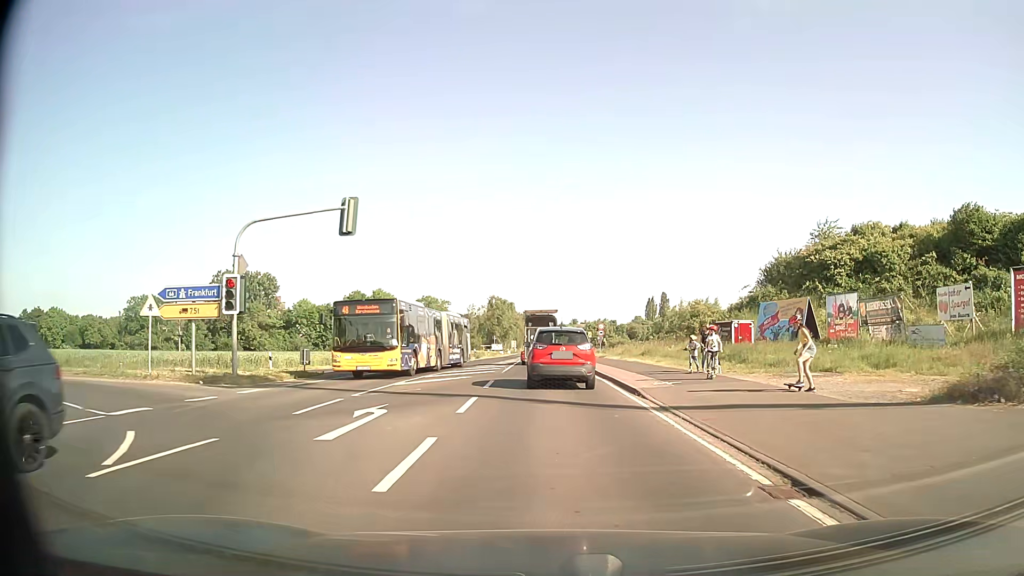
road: secondary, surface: asphalt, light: Day
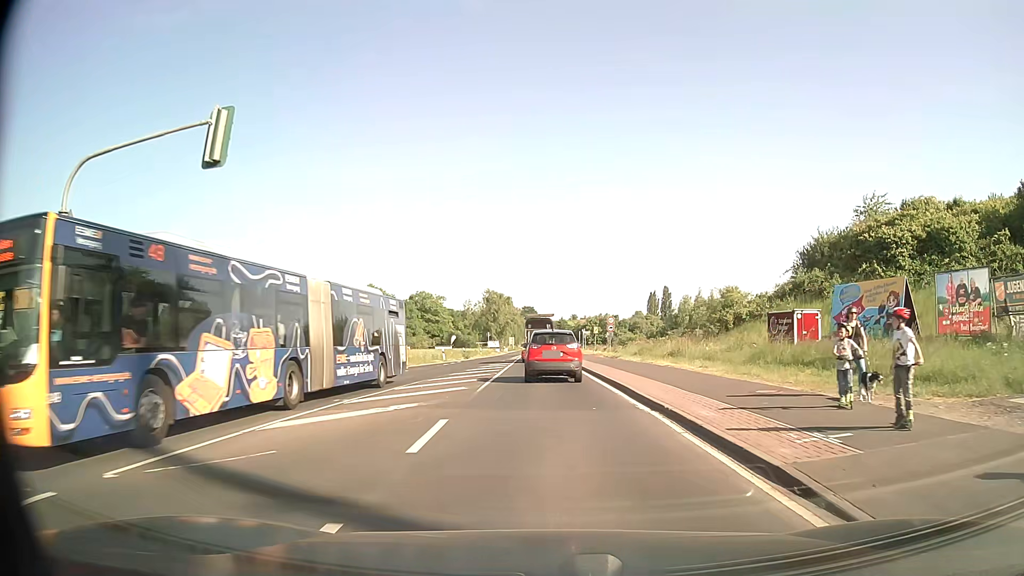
(0.0, +10.1) m; 0°
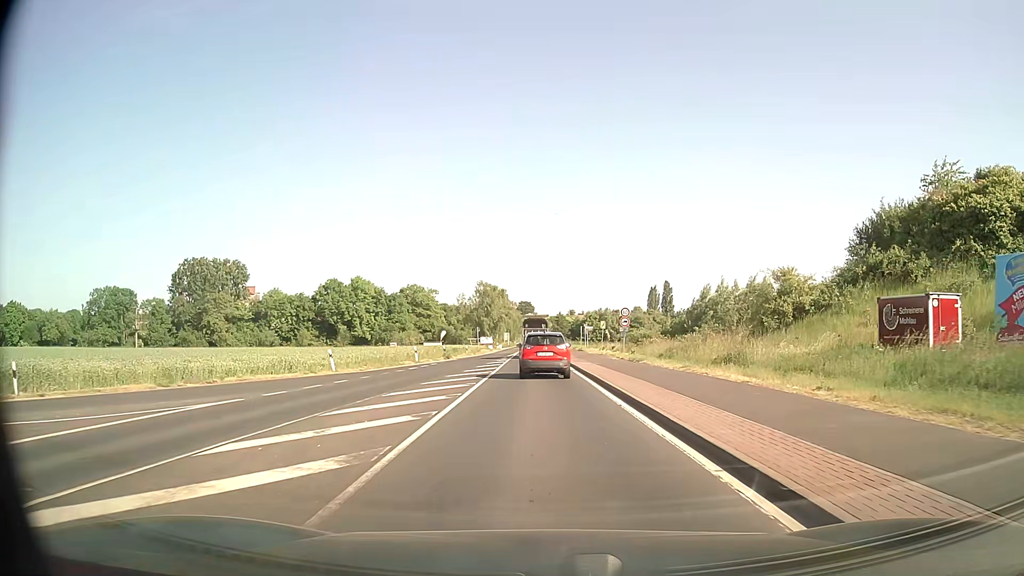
(0.0, +11.3) m; +1°
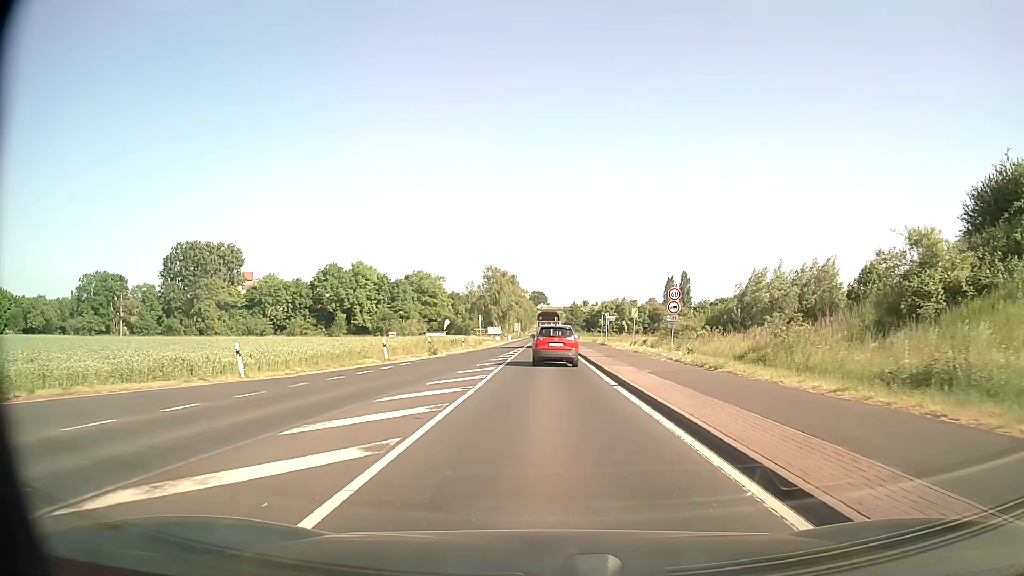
(-0.2, +12.6) m; -1°
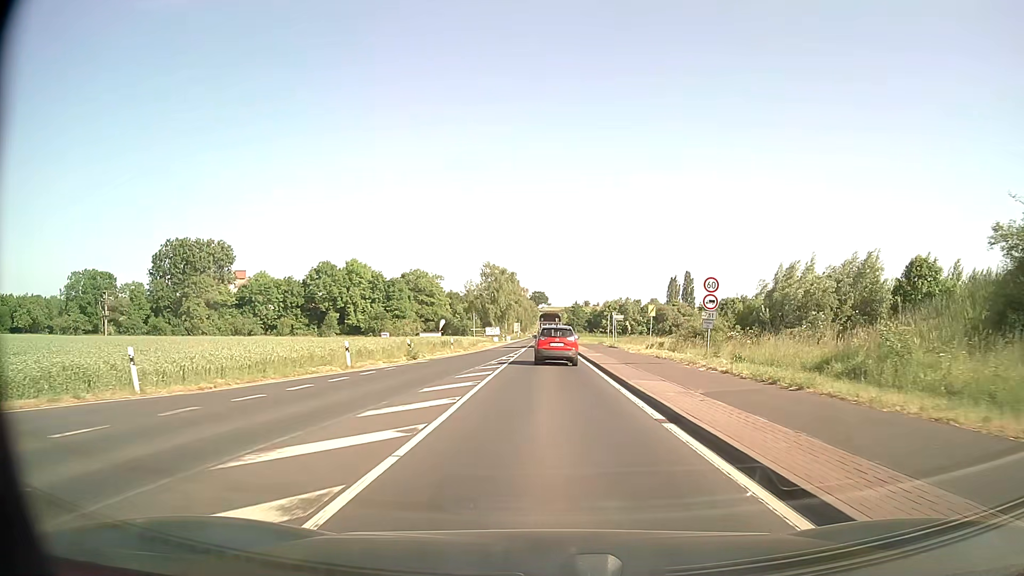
(0.0, +6.8) m; 0°
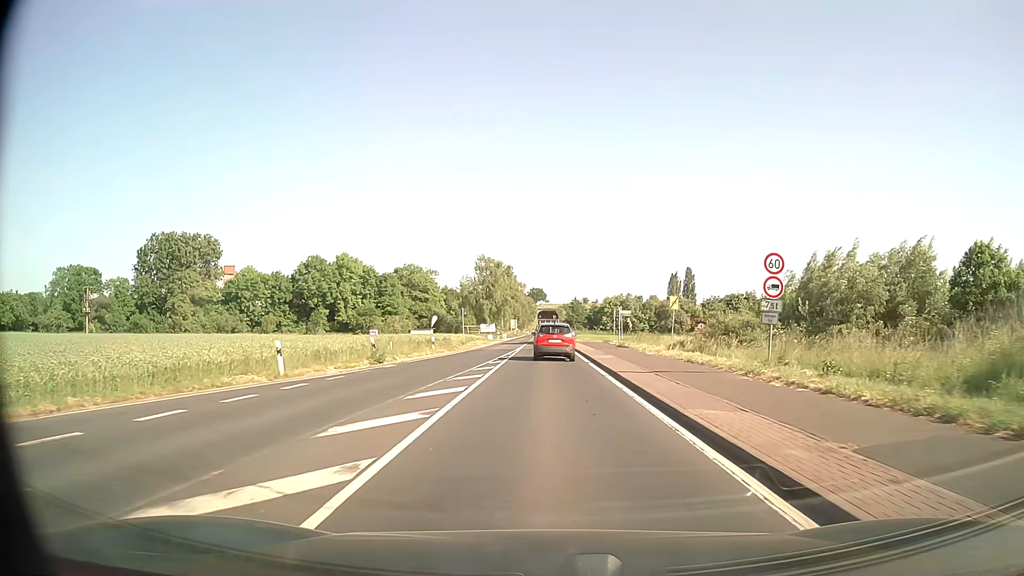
(0.0, +7.1) m; 0°
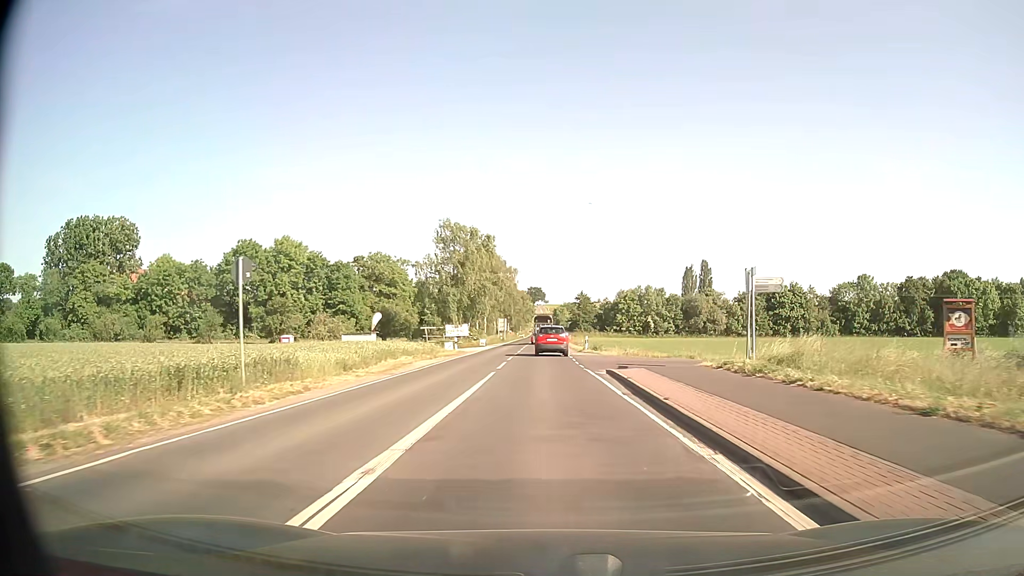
(+0.1, +40.4) m; 0°
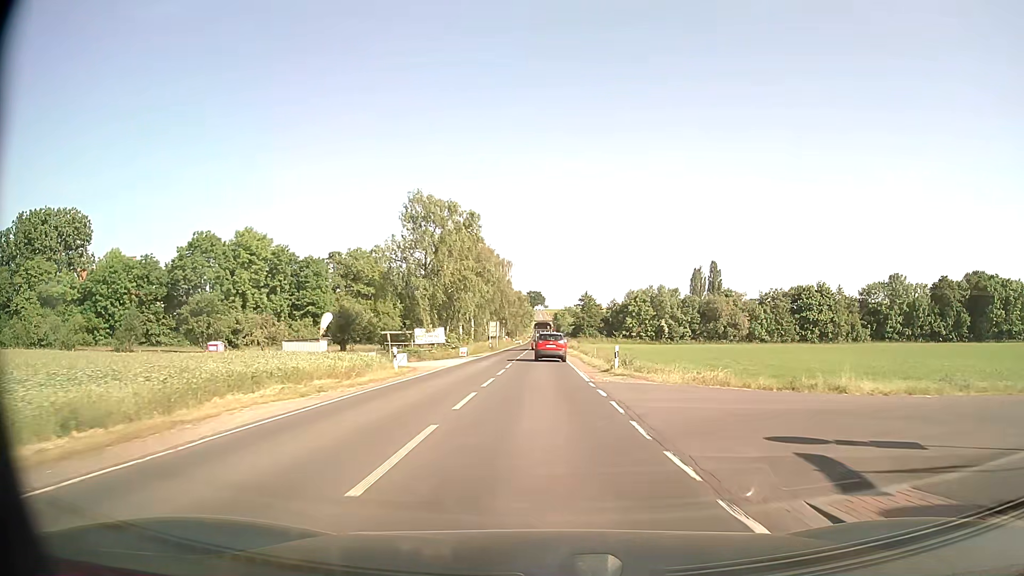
(0.0, +18.2) m; 0°
(0, +10) (0, +20) (0, +30) (0, +40) (0, +50) (0, +60) (0, +70) (0, +80) (0, +90) (0, +100) m
